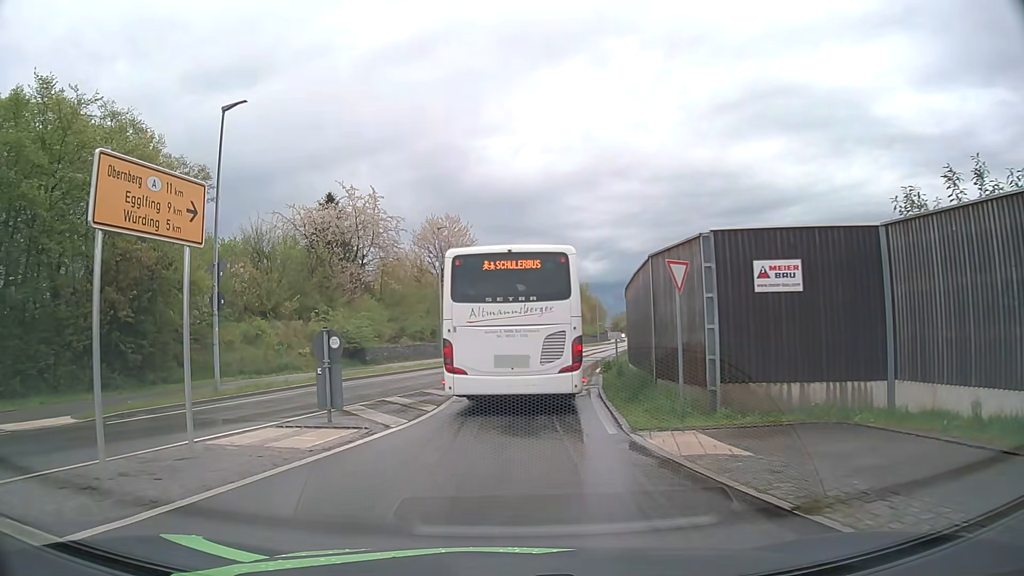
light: Day
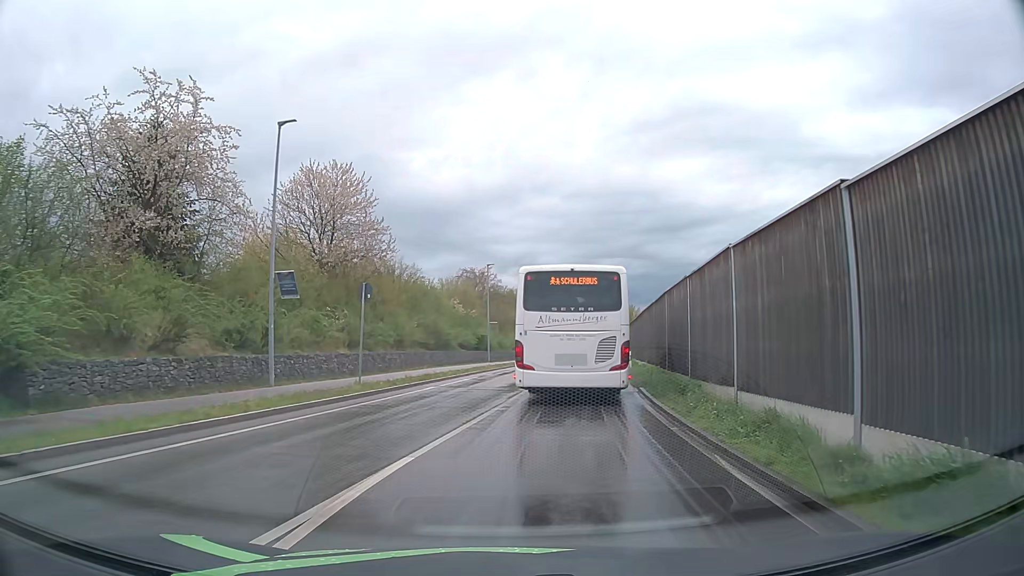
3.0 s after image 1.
(+0.1, +22.3) m; +6°
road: secondary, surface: asphalt
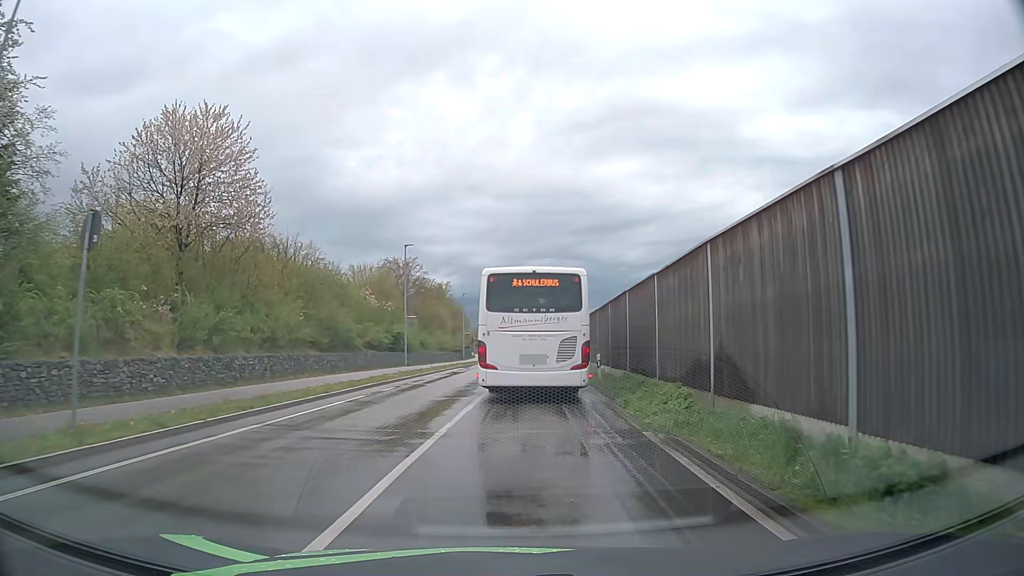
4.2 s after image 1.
(+0.6, +11.1) m; +6°
